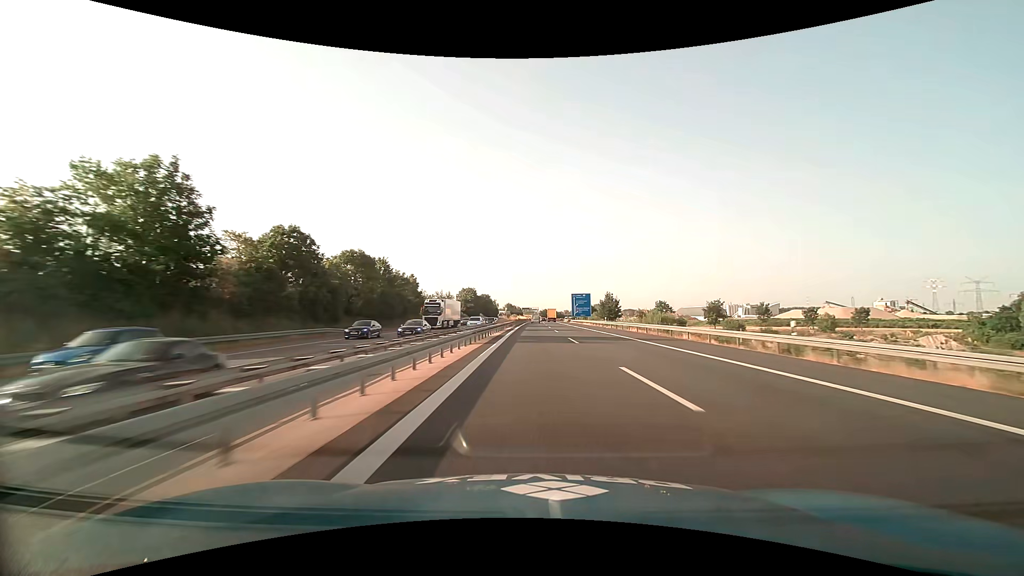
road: motorway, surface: asphalt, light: Day
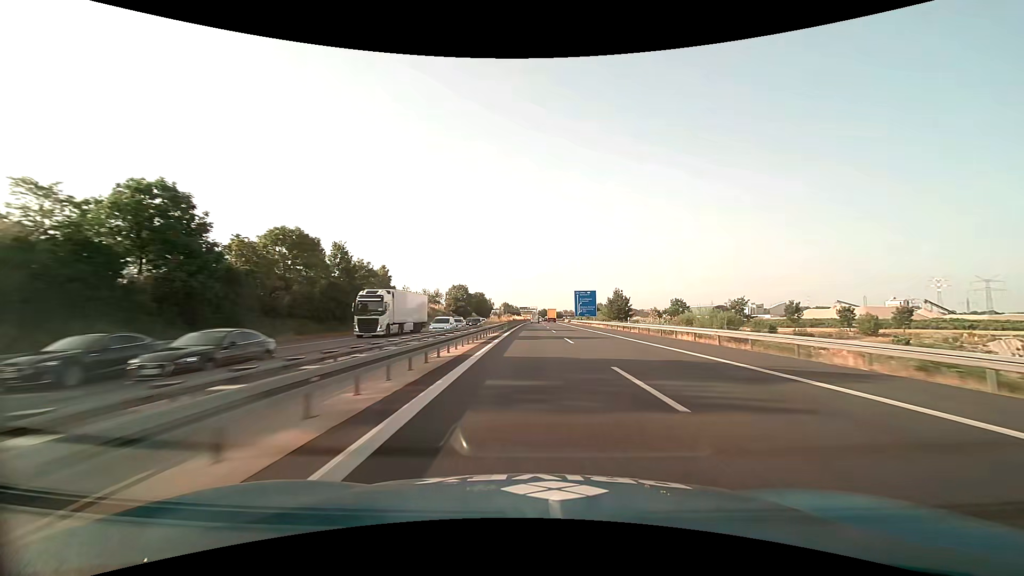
(+0.1, +18.1) m; 0°
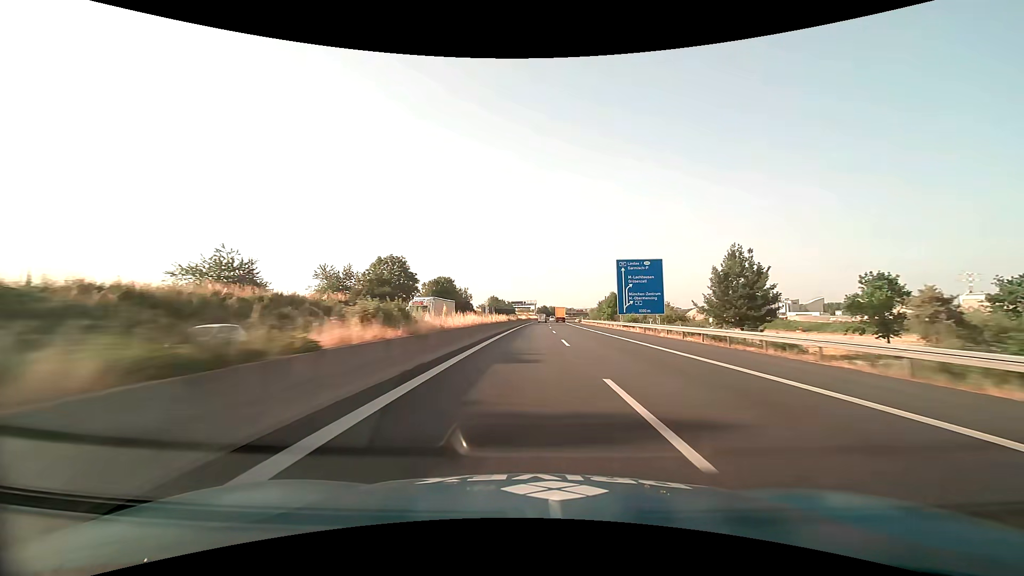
(+0.3, +74.8) m; 0°
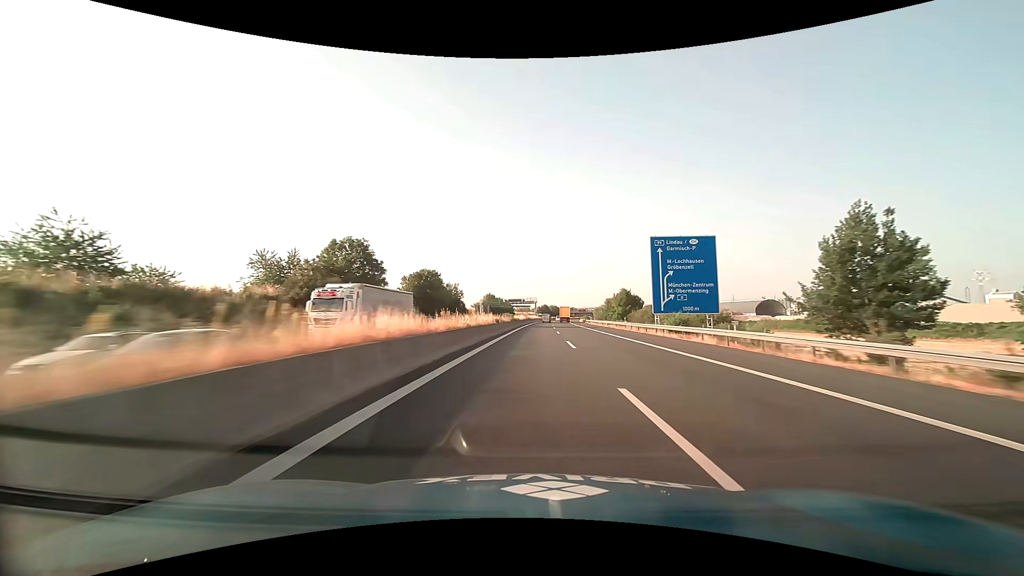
(0.0, +19.3) m; 0°
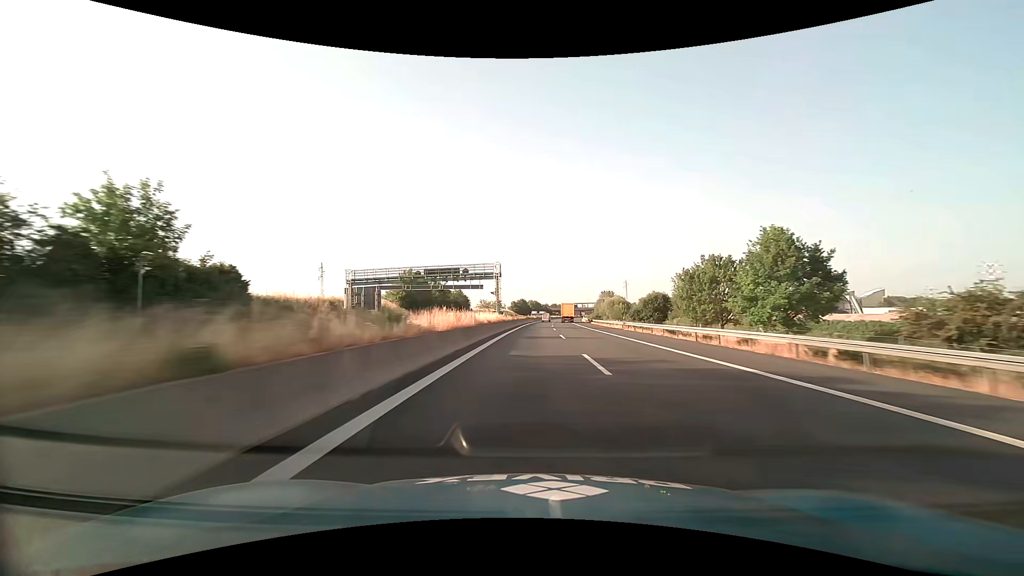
(+1.9, +99.8) m; +3°
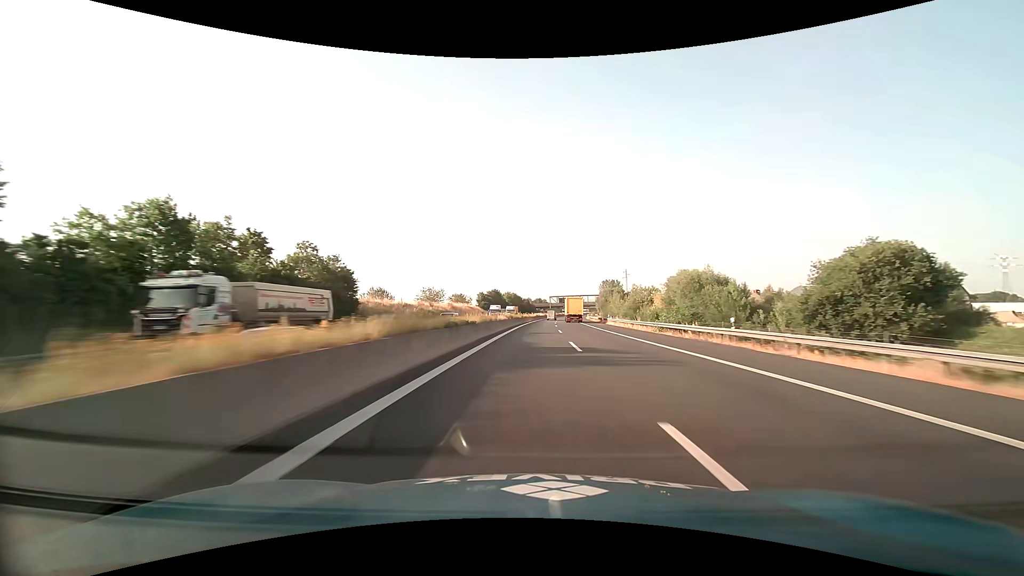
(+1.5, +83.2) m; +2°
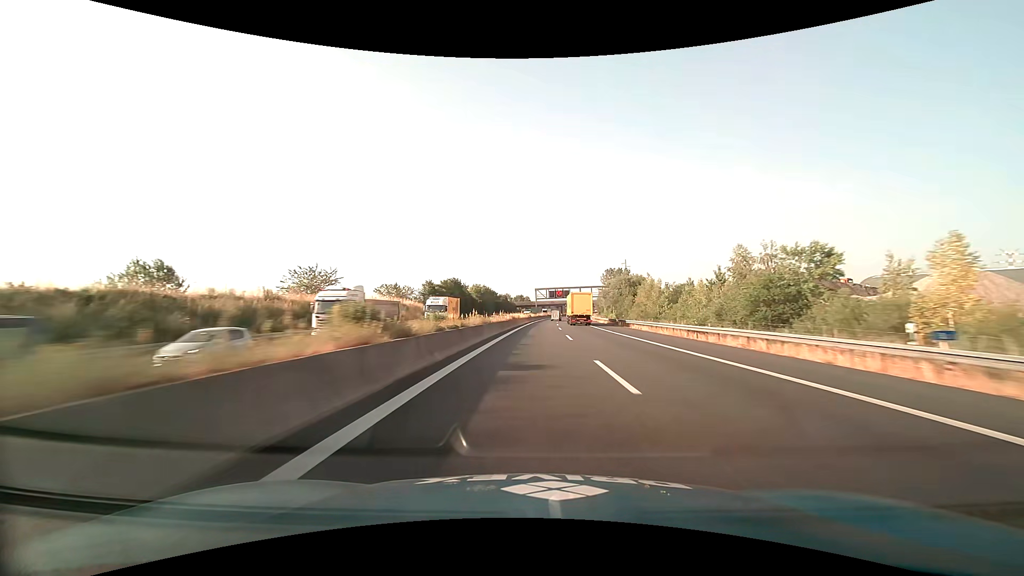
(+1.1, +63.5) m; +2°
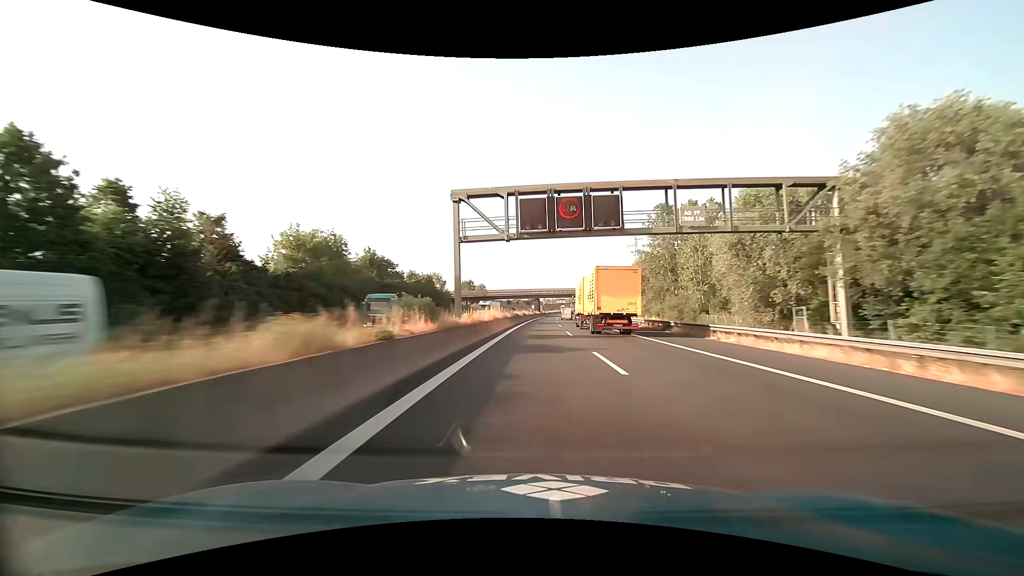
(+2.9, +105.1) m; +3°
(0, +10) (0, +20) (0, +30) (0, +40) (+1, +50) (+1, +60) (+1, +70) (+2, +80) (+2, +90) (+3, +100) m
